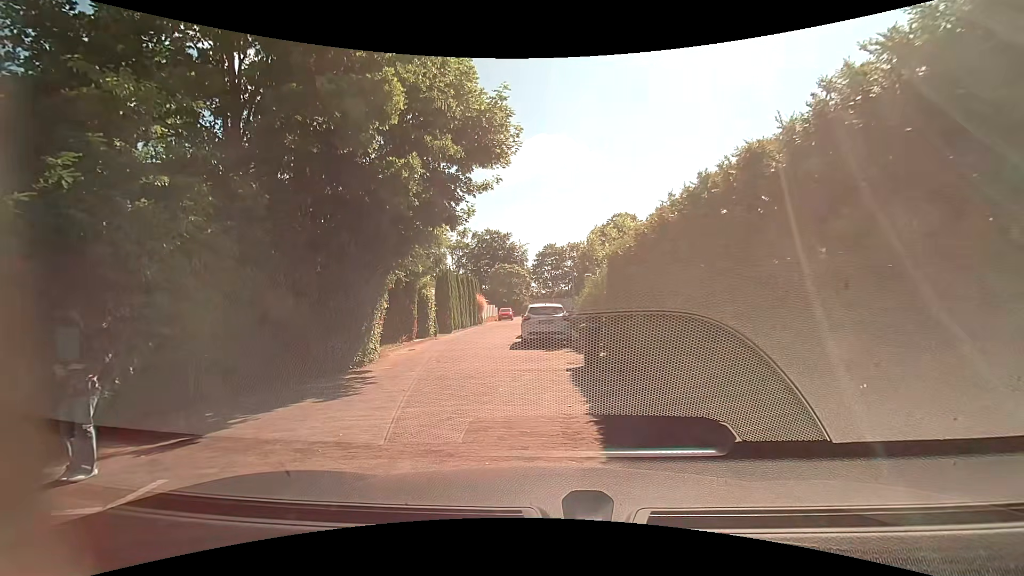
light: Day
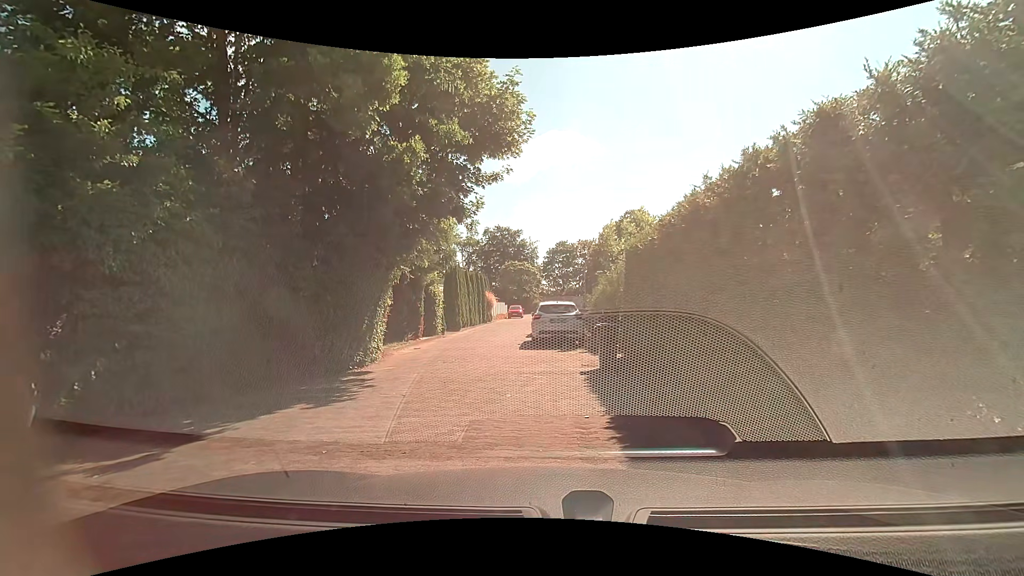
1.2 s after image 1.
(0.0, +0.7) m; 0°
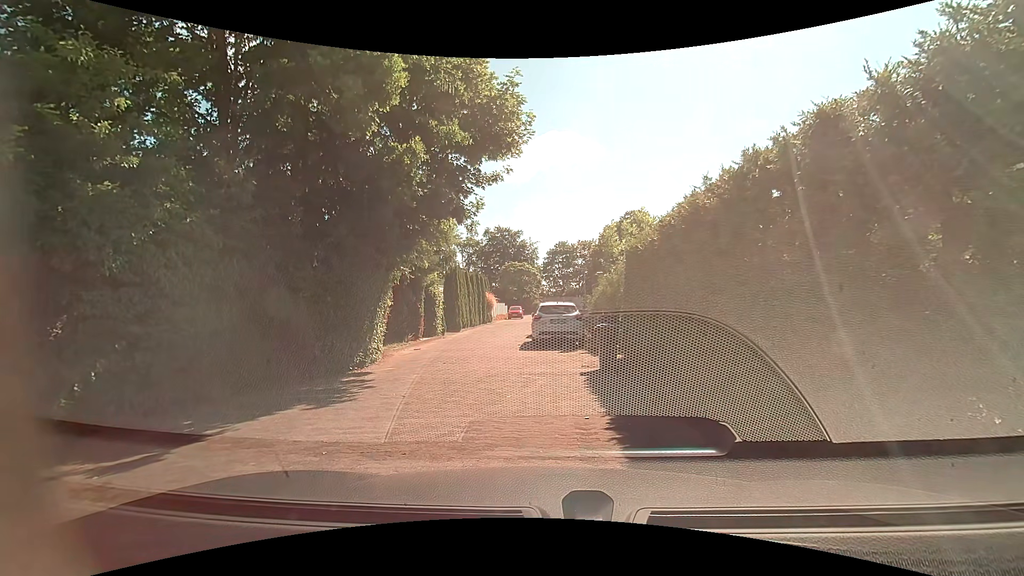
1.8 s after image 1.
(0.0, 0.0) m; 0°
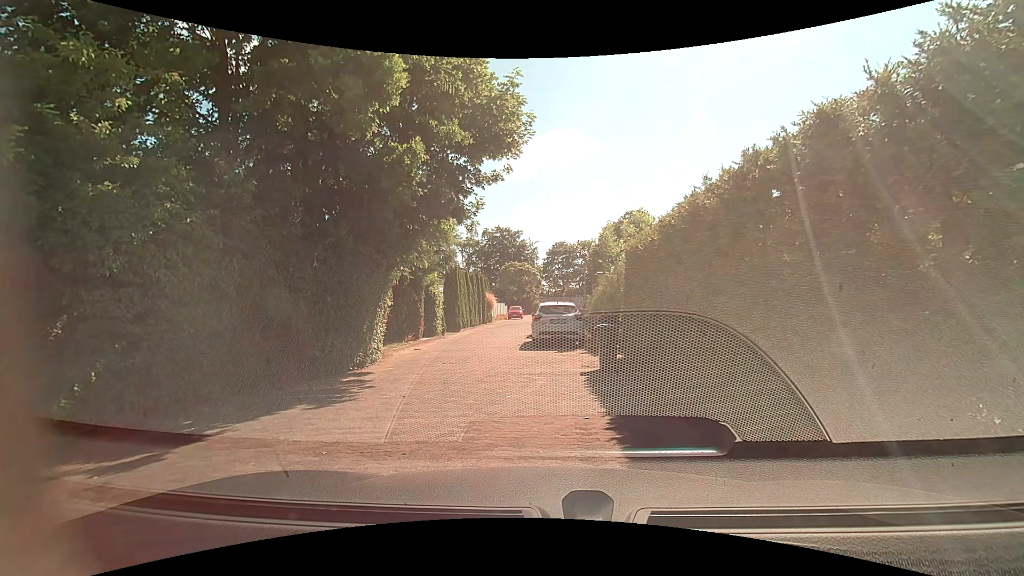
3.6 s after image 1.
(0.0, 0.0) m; 0°
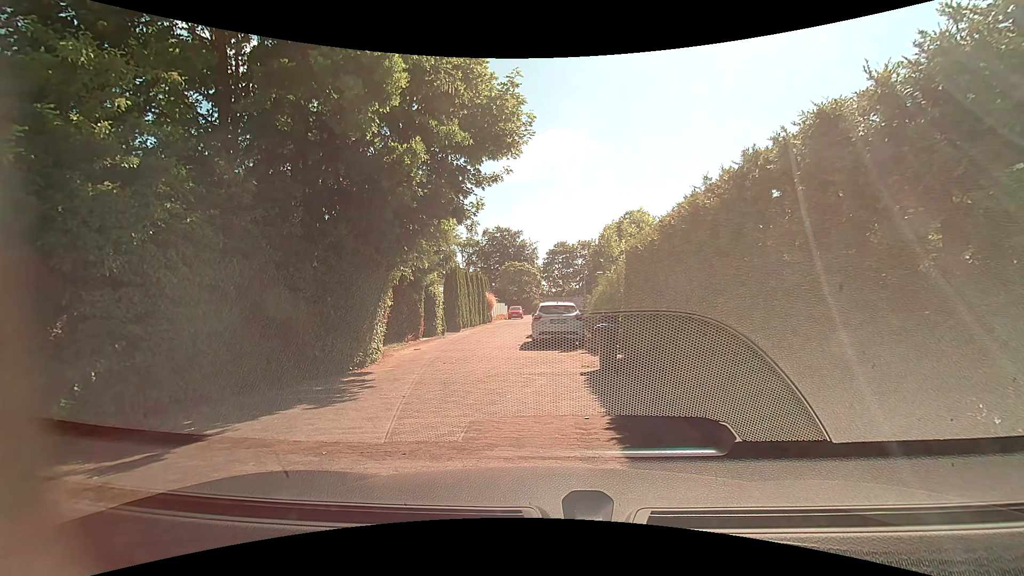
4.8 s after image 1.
(0.0, 0.0) m; 0°
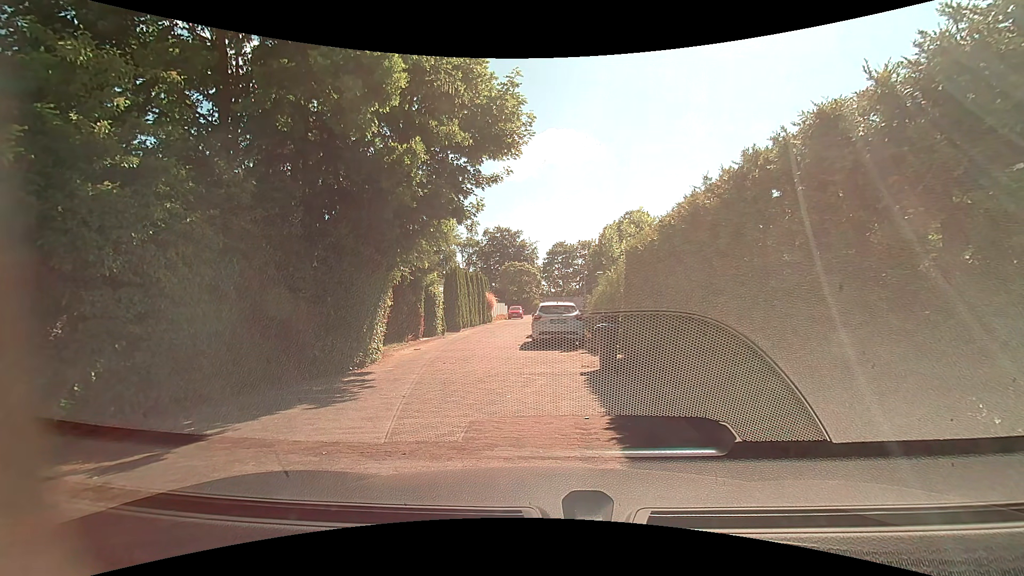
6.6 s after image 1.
(0.0, 0.0) m; 0°
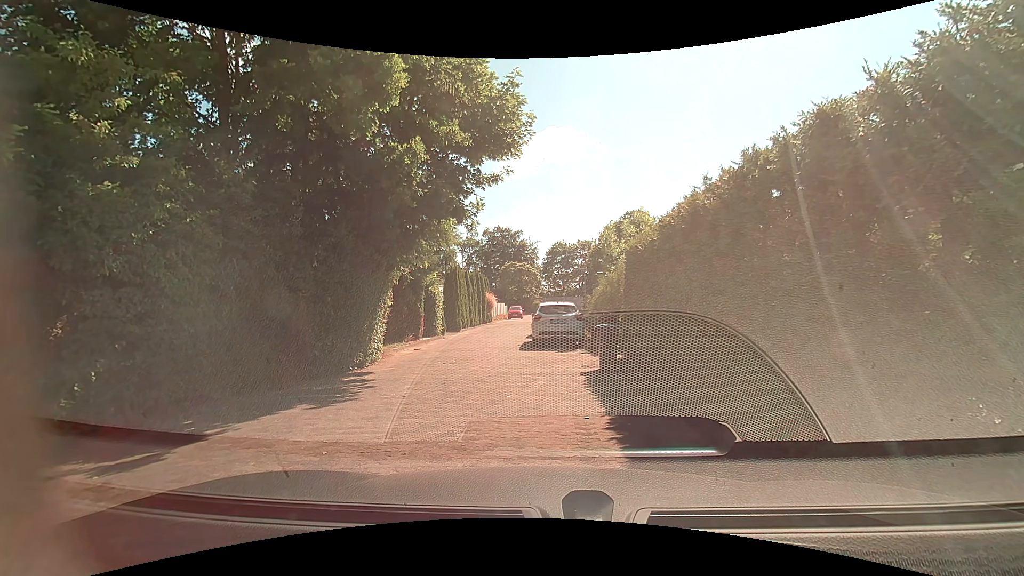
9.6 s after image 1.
(0.0, 0.0) m; 0°
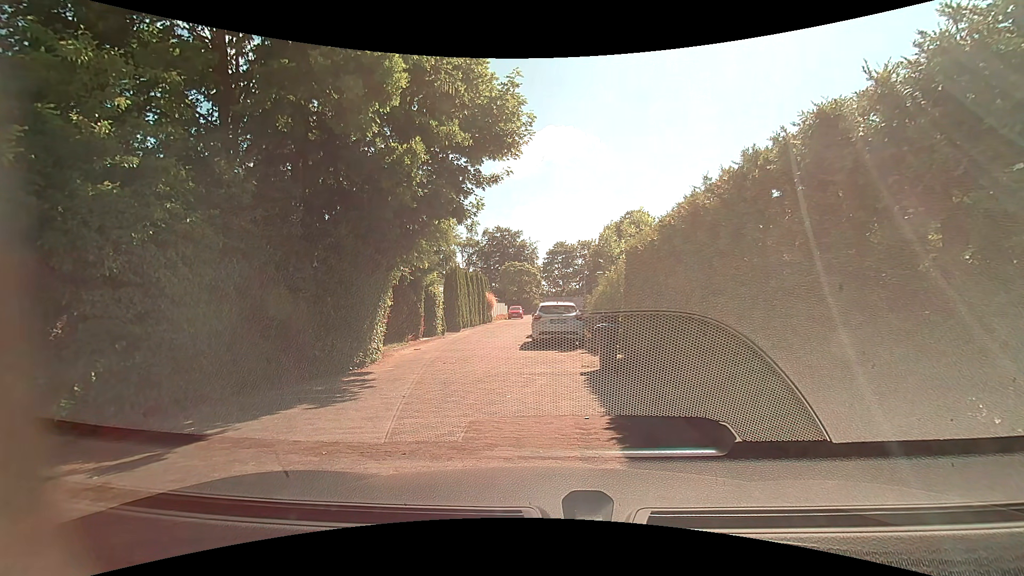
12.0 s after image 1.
(0.0, 0.0) m; 0°
